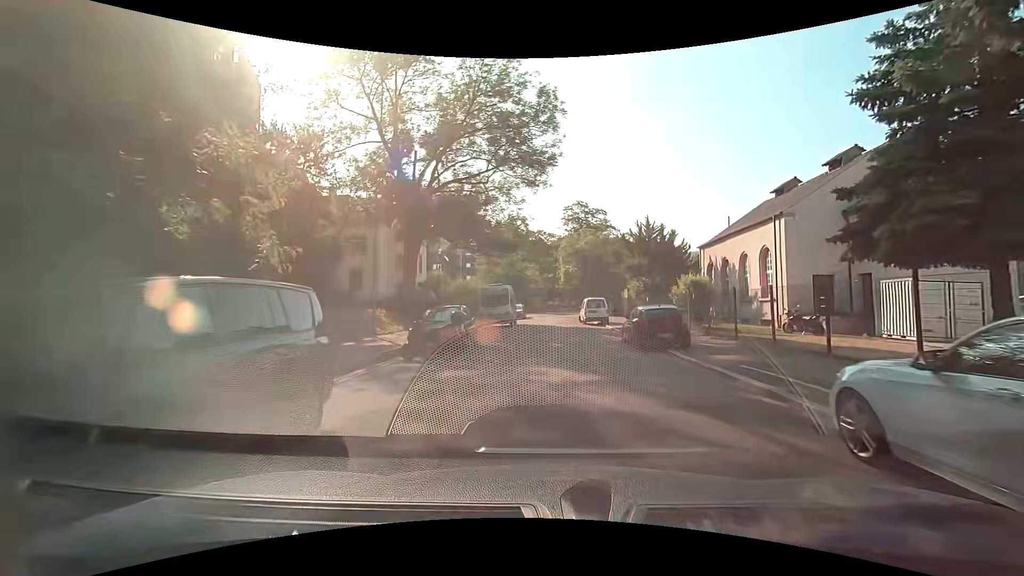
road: residential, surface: asphalt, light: Day
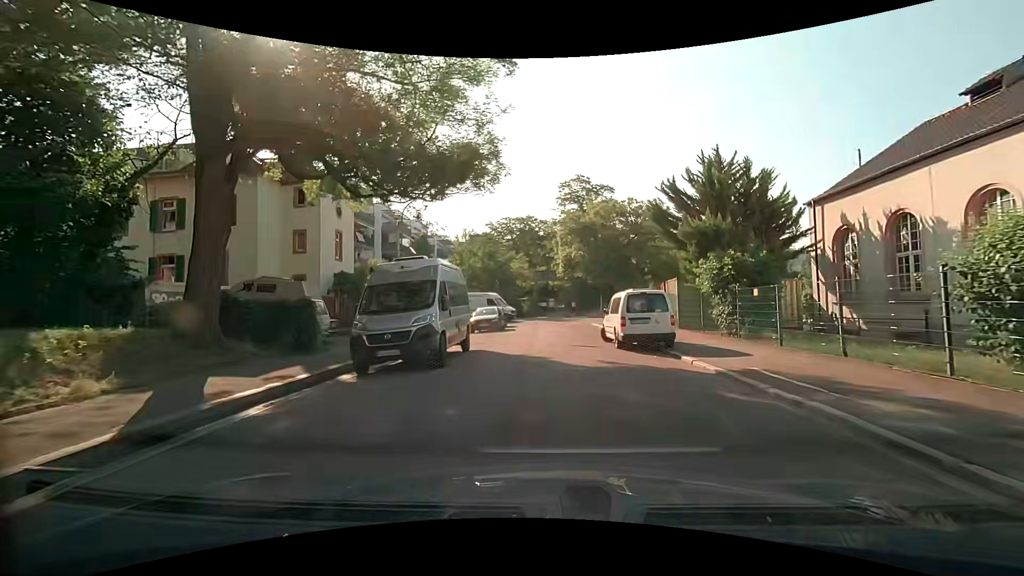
(-0.4, +18.9) m; -2°
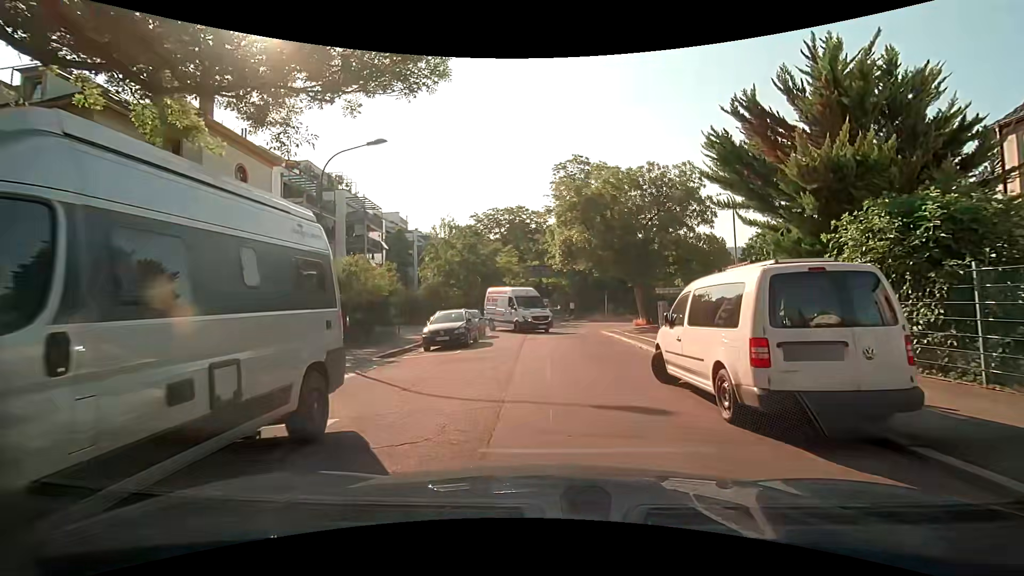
(+0.3, +9.8) m; +2°
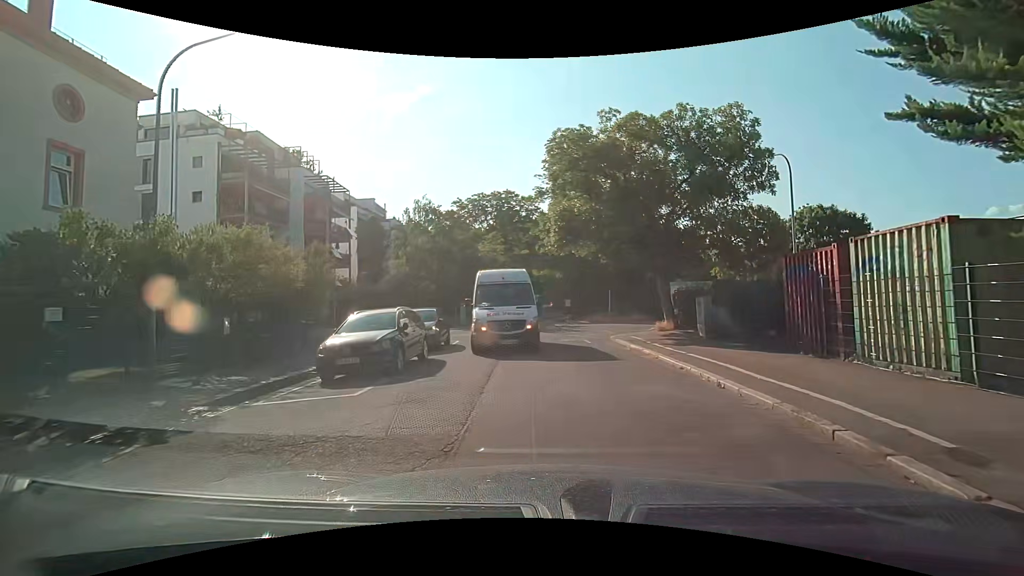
(+0.1, +8.0) m; -1°
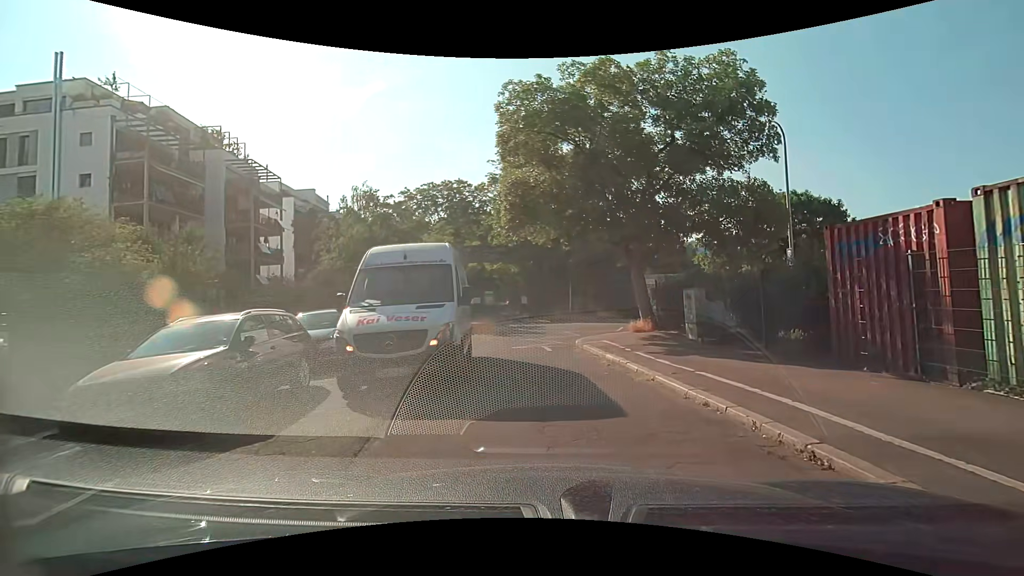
(+0.3, +4.4) m; +6°
